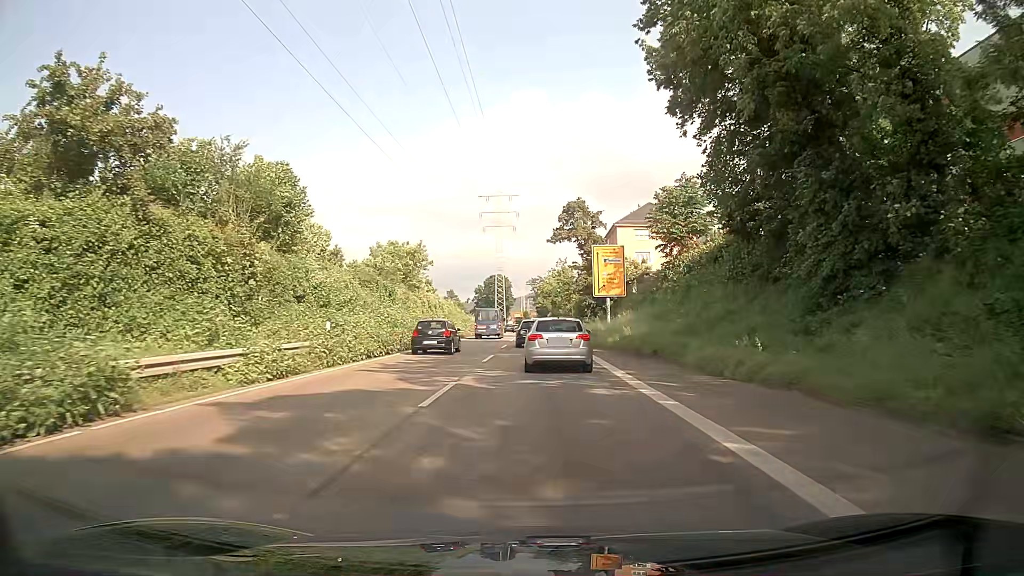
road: trunk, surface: asphalt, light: Day
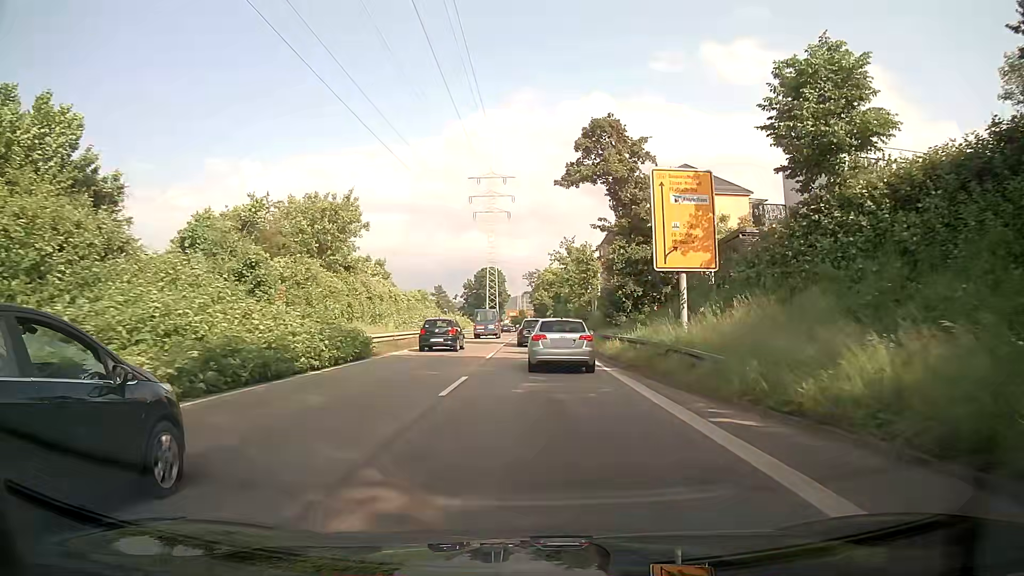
(-0.3, +22.6) m; -1°
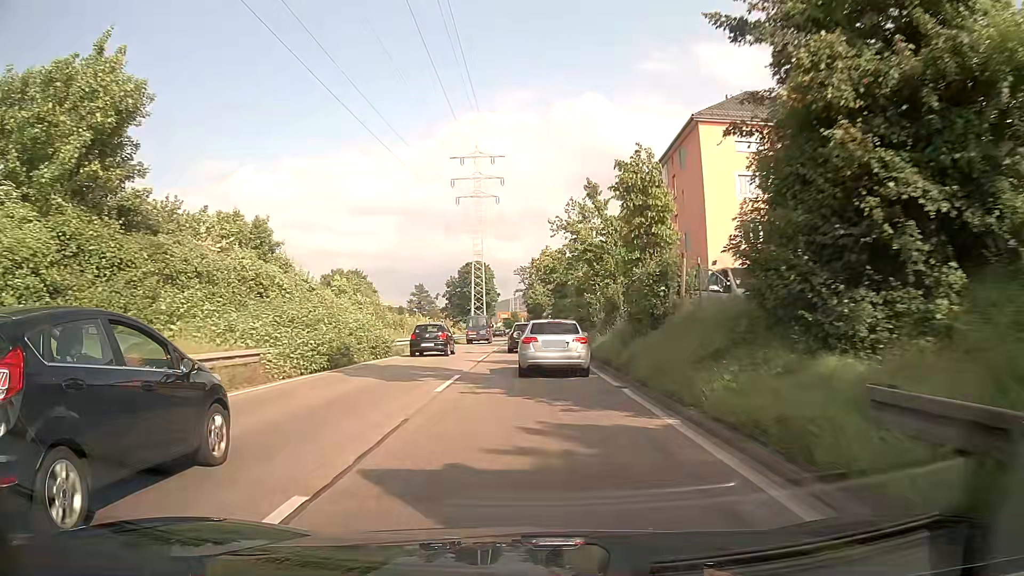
(+0.5, +23.1) m; +1°
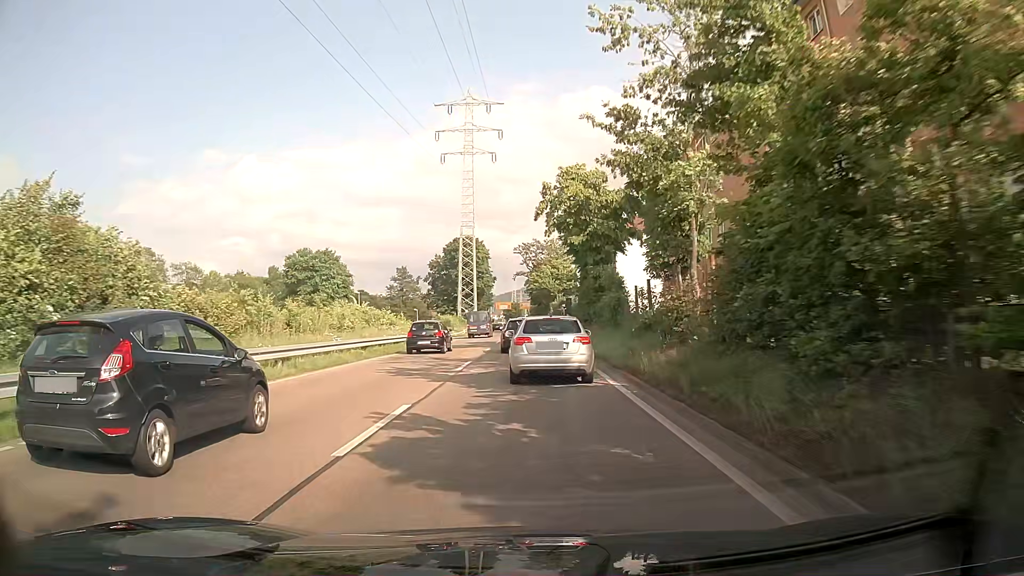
(0.0, +30.3) m; 0°
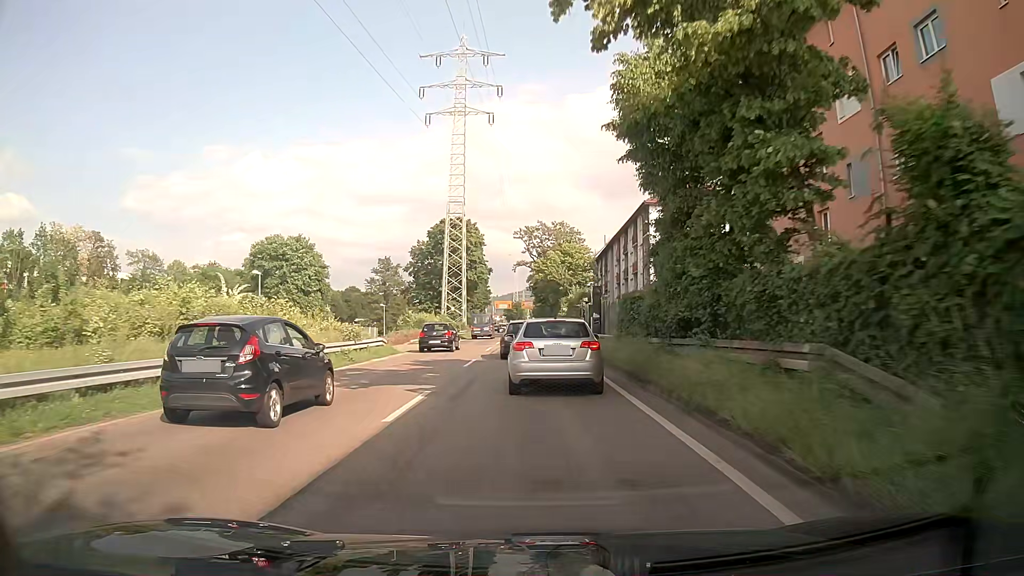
(-0.3, +21.4) m; 0°
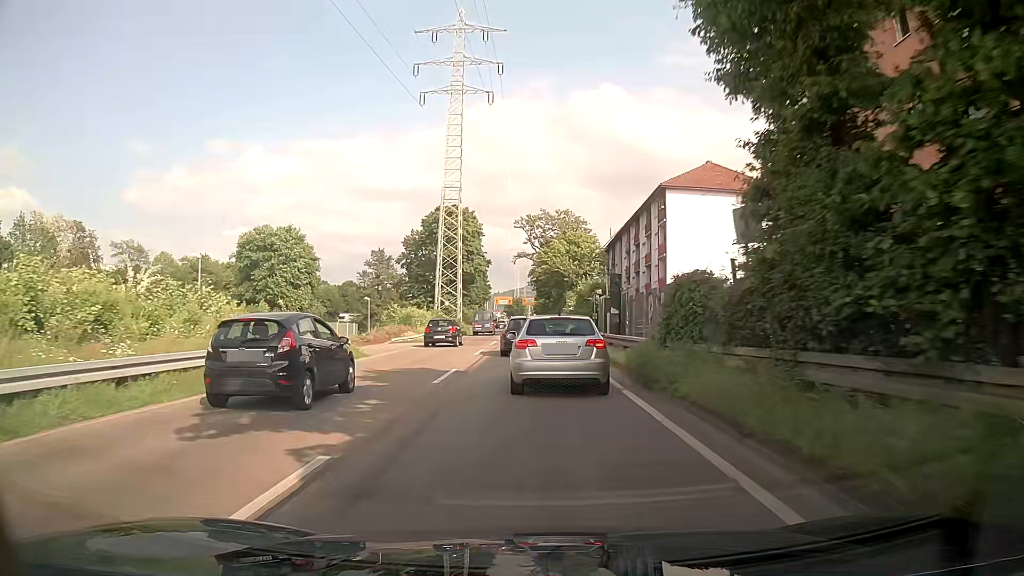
(-0.1, +6.9) m; 0°
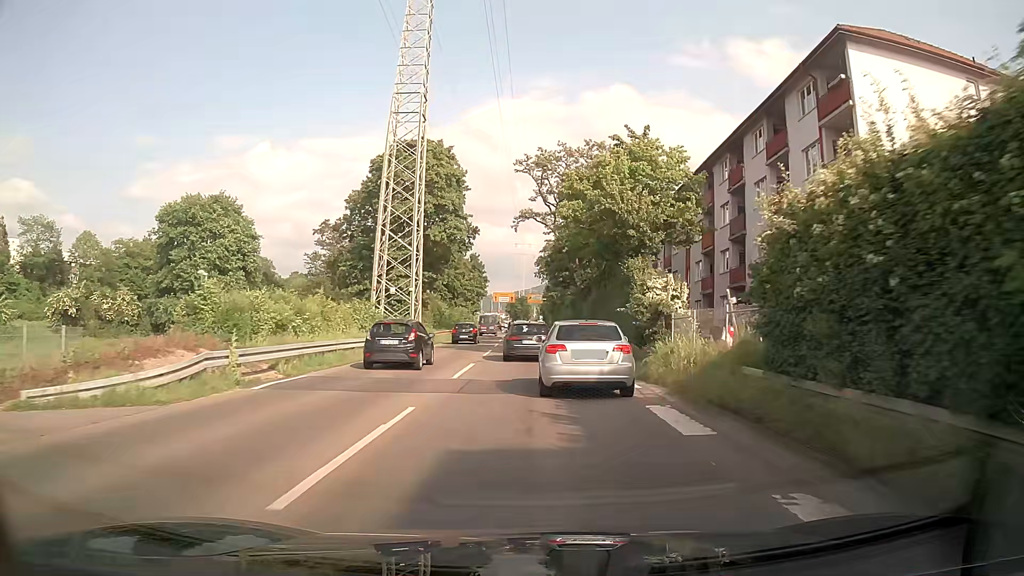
(-0.4, +32.6) m; -1°
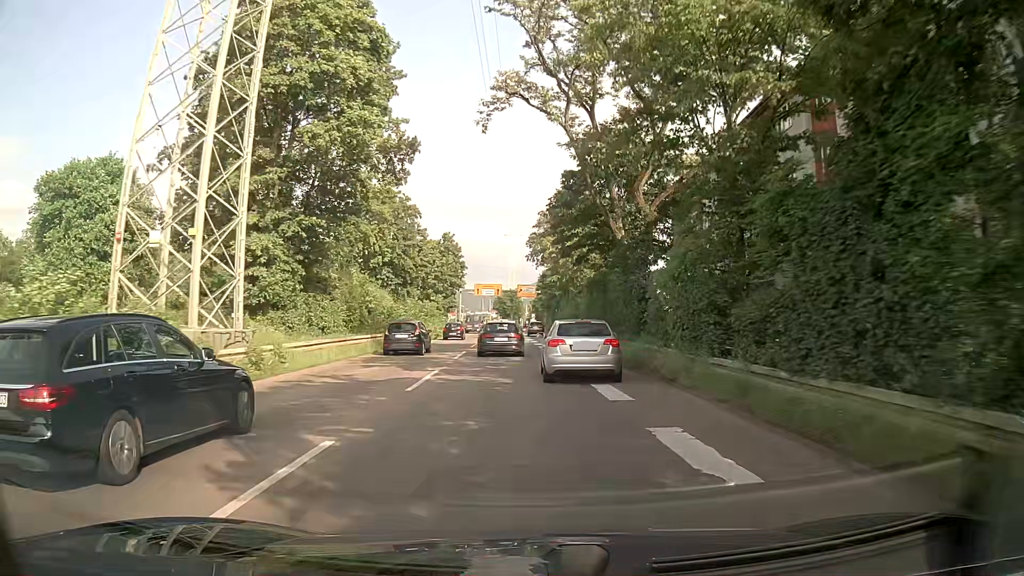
(+0.2, +27.4) m; +1°
(0, +10) (0, +20) (0, +30) (0, +40) (+1, +50) (+1, +60) (+1, +70) (+1, +80) (+1, +90) (+1, +100) m
